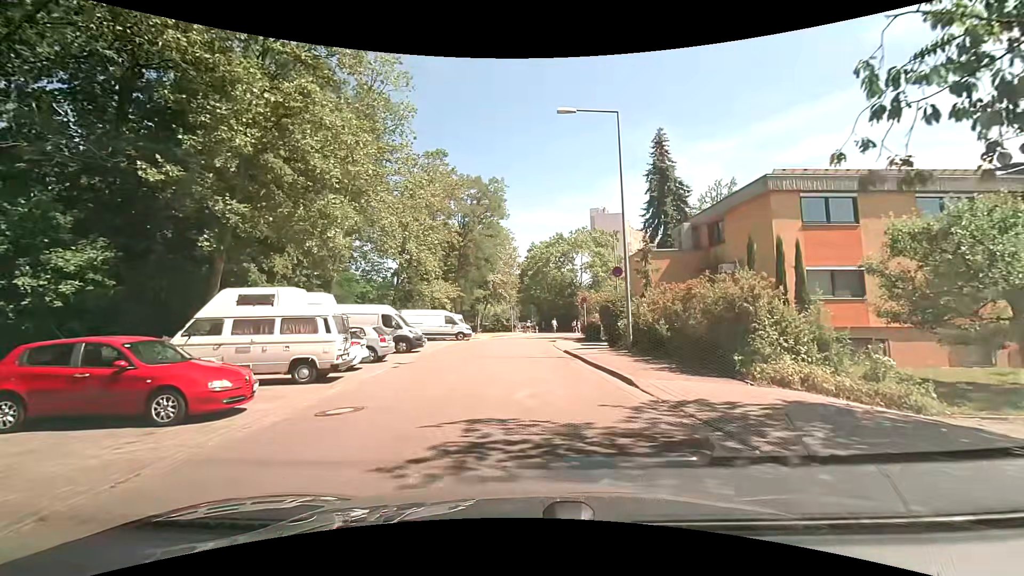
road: residential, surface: asphalt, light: Day
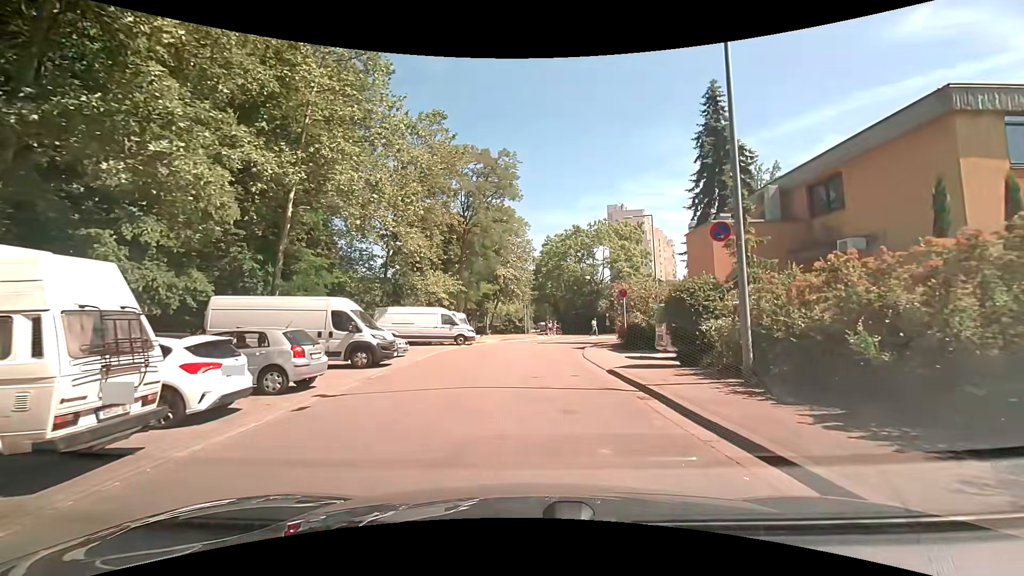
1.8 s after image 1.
(0.0, +8.4) m; -2°
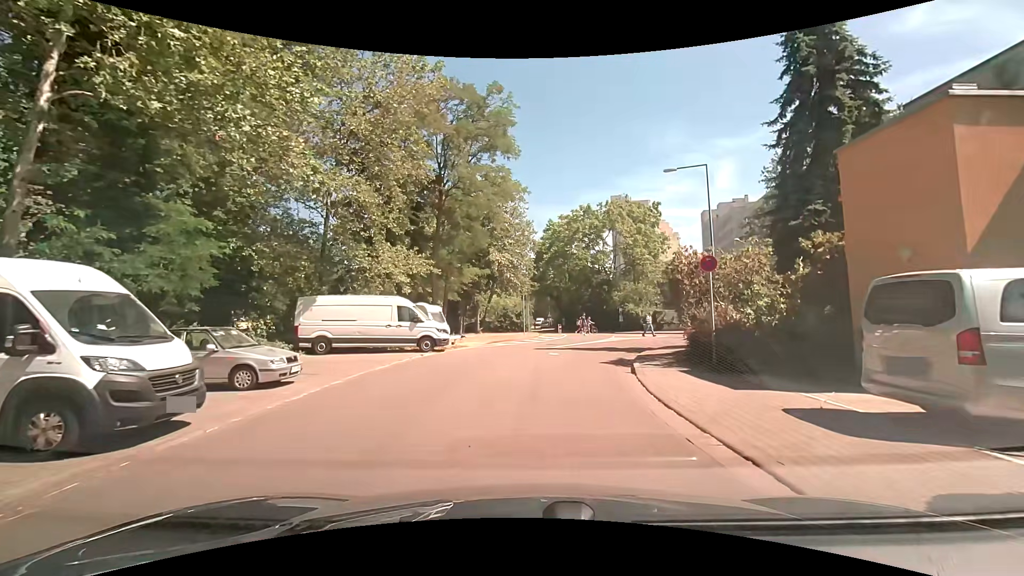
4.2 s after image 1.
(+0.2, +11.0) m; 0°
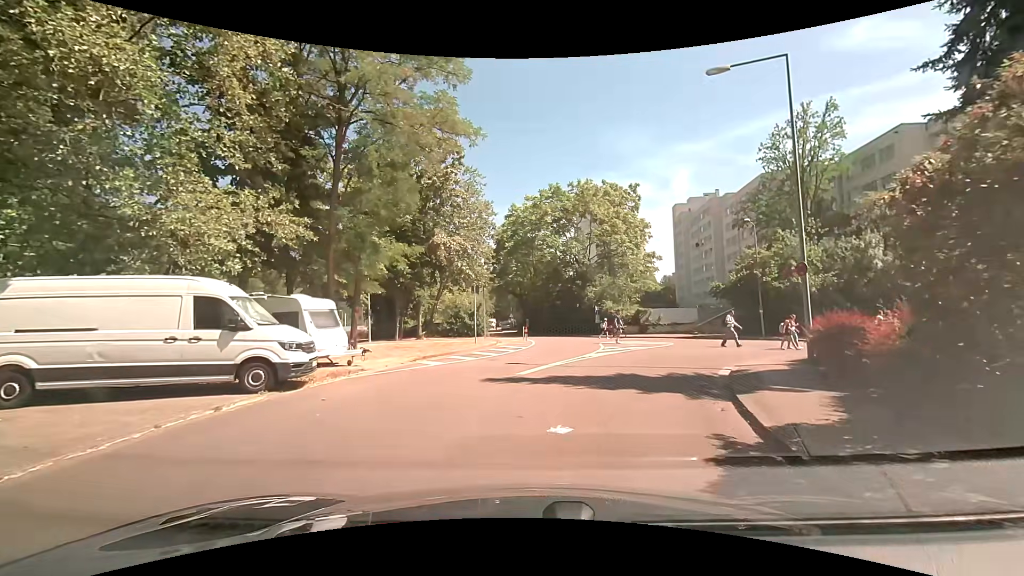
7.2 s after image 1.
(+0.4, +11.2) m; +5°
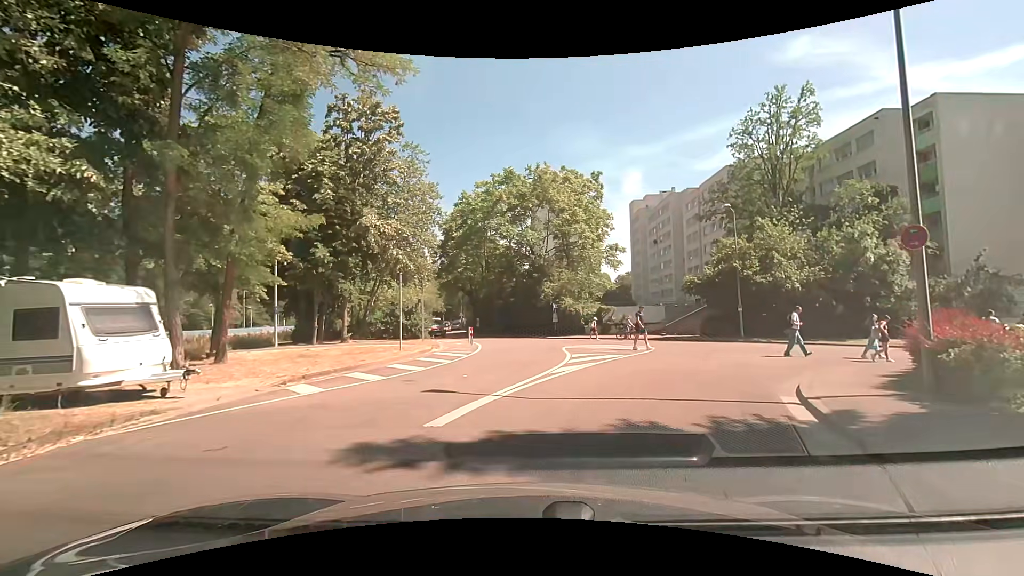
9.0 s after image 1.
(+0.3, +6.2) m; +4°
